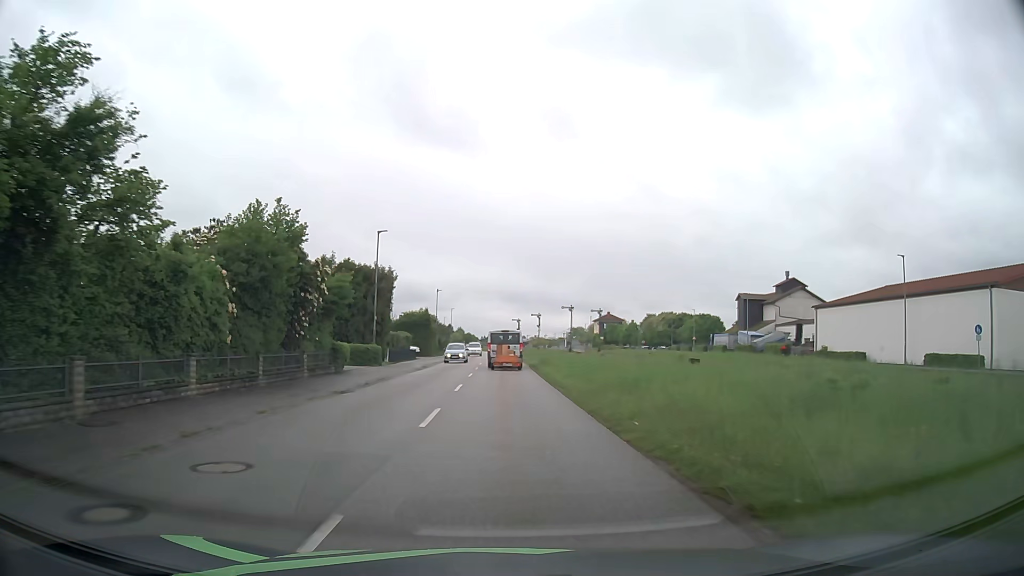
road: residential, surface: asphalt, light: Day
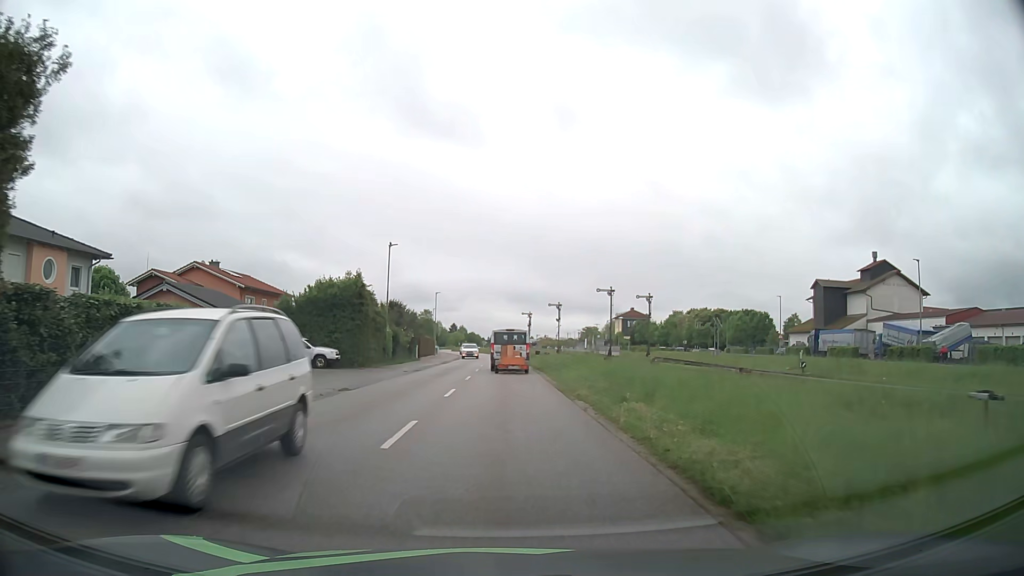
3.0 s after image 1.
(-0.2, +38.6) m; -1°
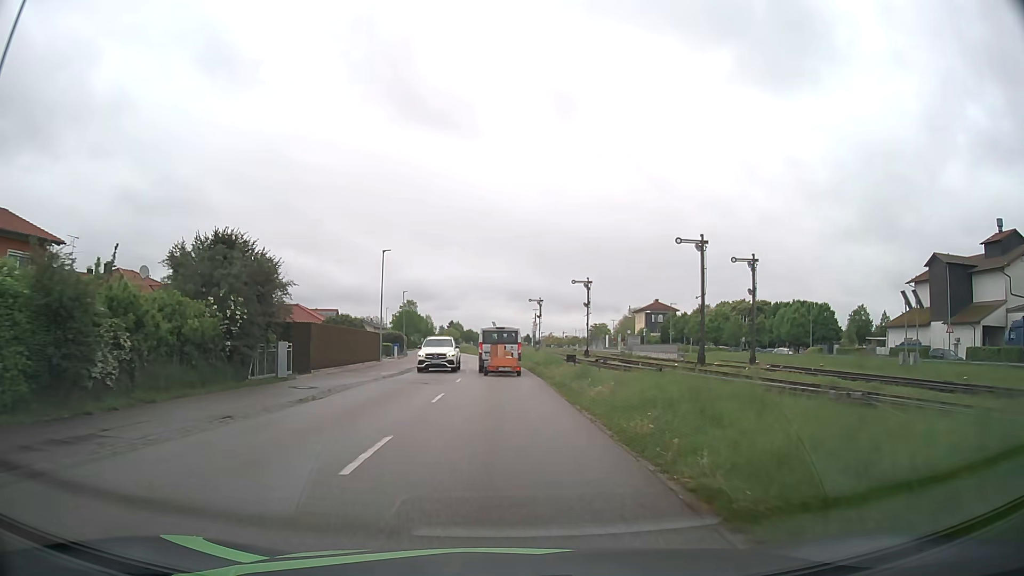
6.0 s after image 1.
(+0.1, +37.9) m; 0°
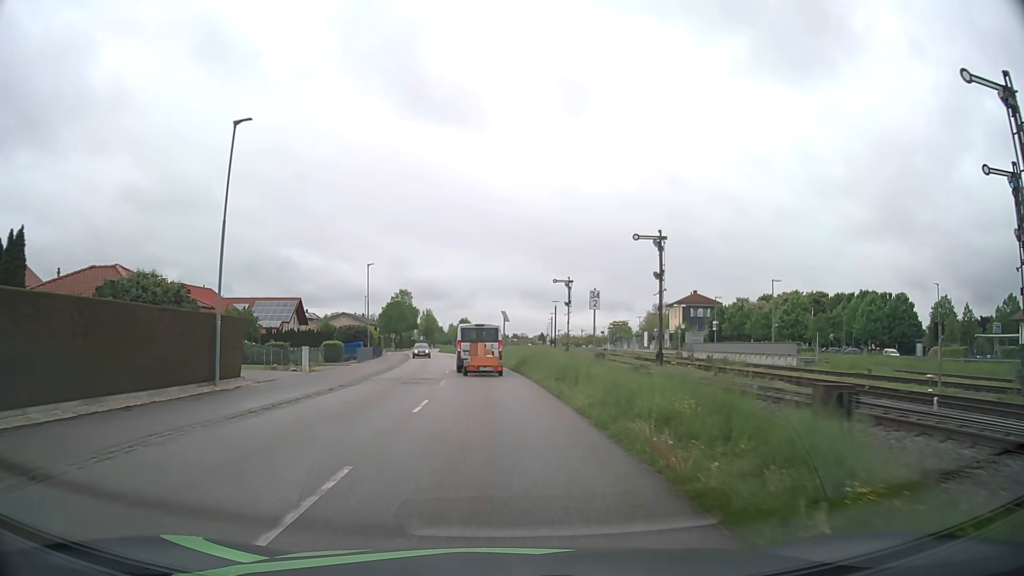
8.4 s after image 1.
(0.0, +29.6) m; -1°
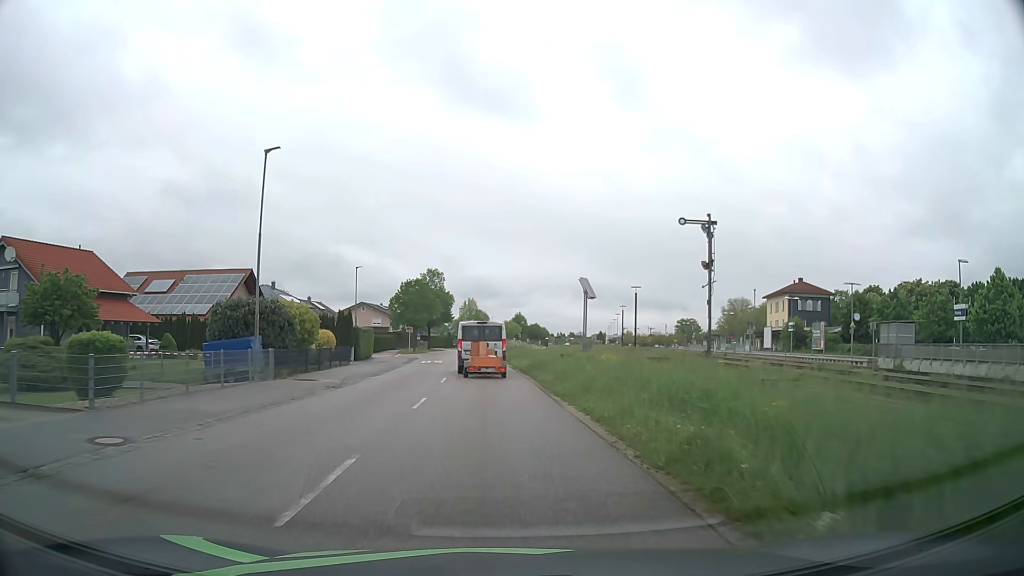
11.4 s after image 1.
(-1.4, +36.0) m; -5°
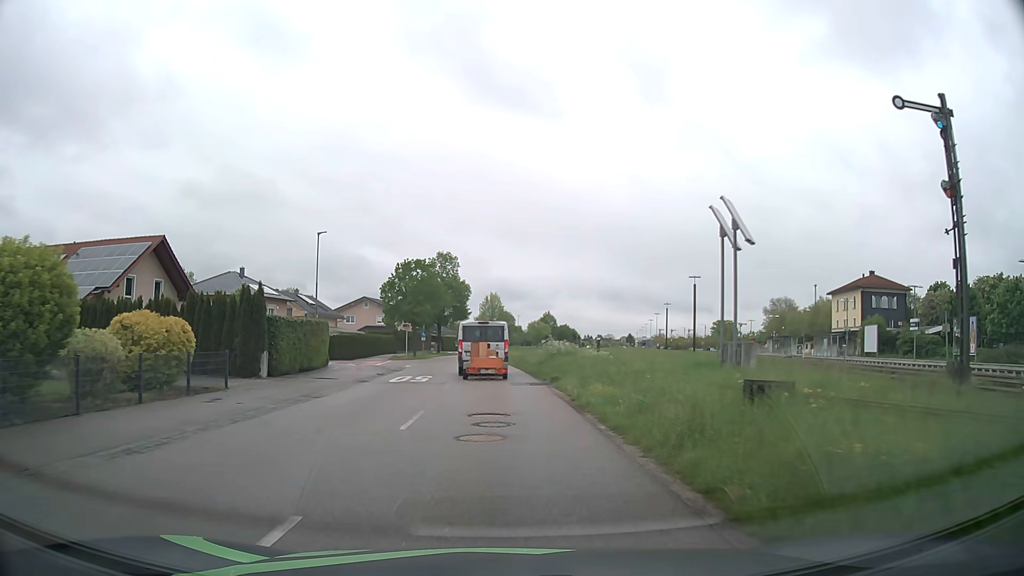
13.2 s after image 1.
(-0.4, +20.9) m; -2°
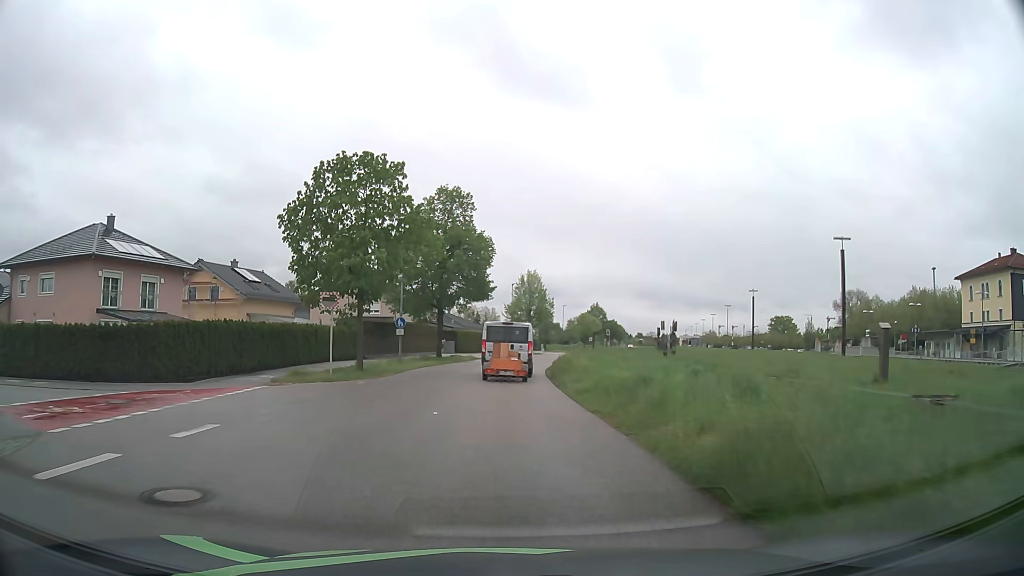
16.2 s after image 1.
(-0.8, +34.0) m; -3°
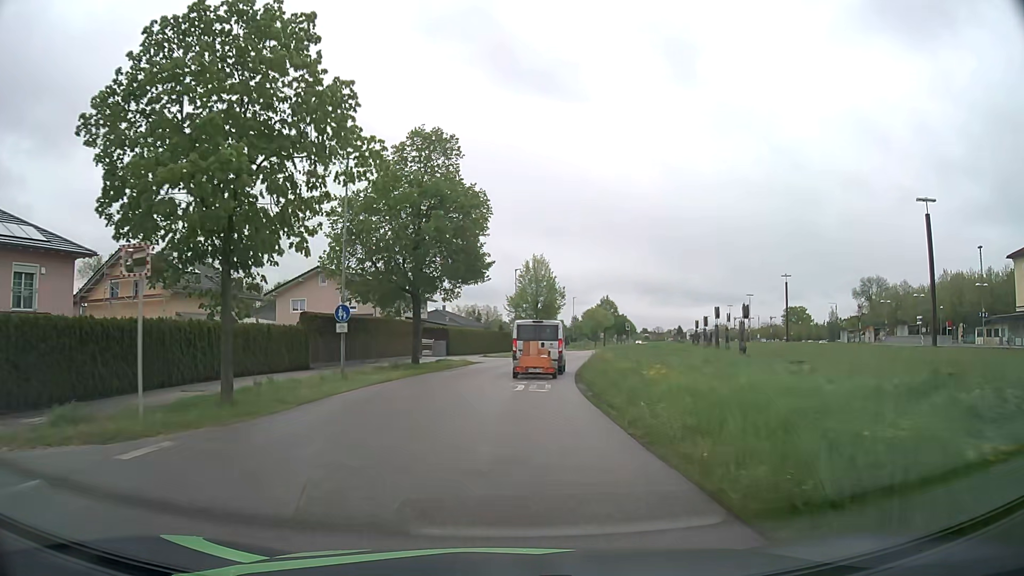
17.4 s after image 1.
(0.0, +13.7) m; 0°
(0, +10) (+1, +20) (+1, +30) (+3, +40) (+4, +50) (+6, +60) (+9, +69) (+11, +79) (+13, +89) (+16, +98) m
